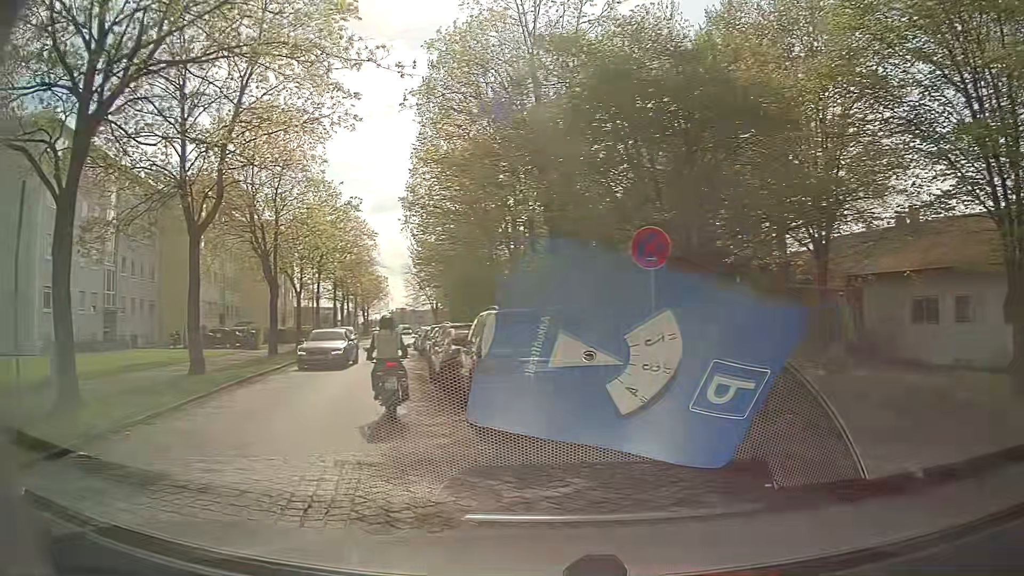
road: residential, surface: asphalt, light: Day
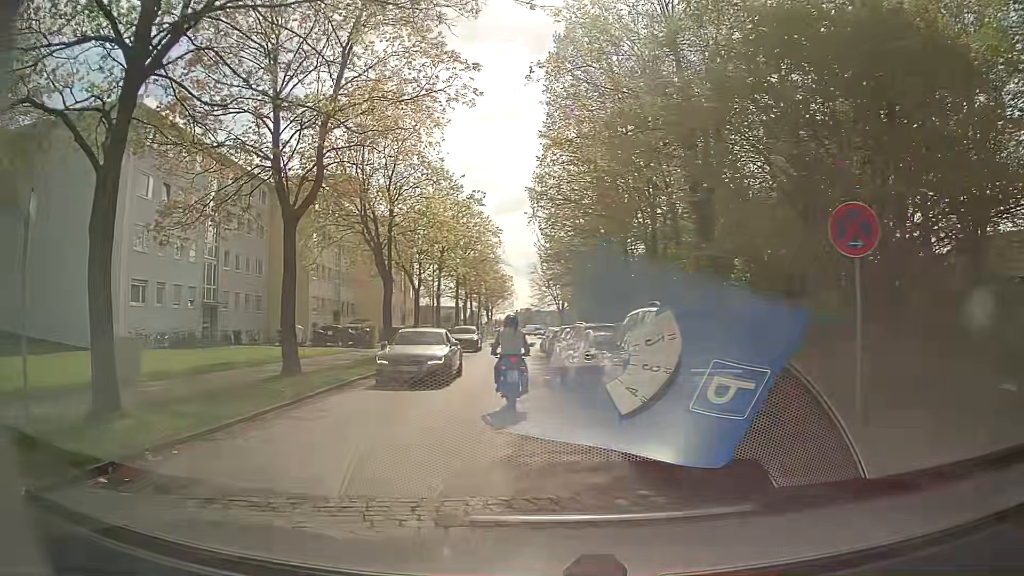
(-0.2, +2.3) m; -10°
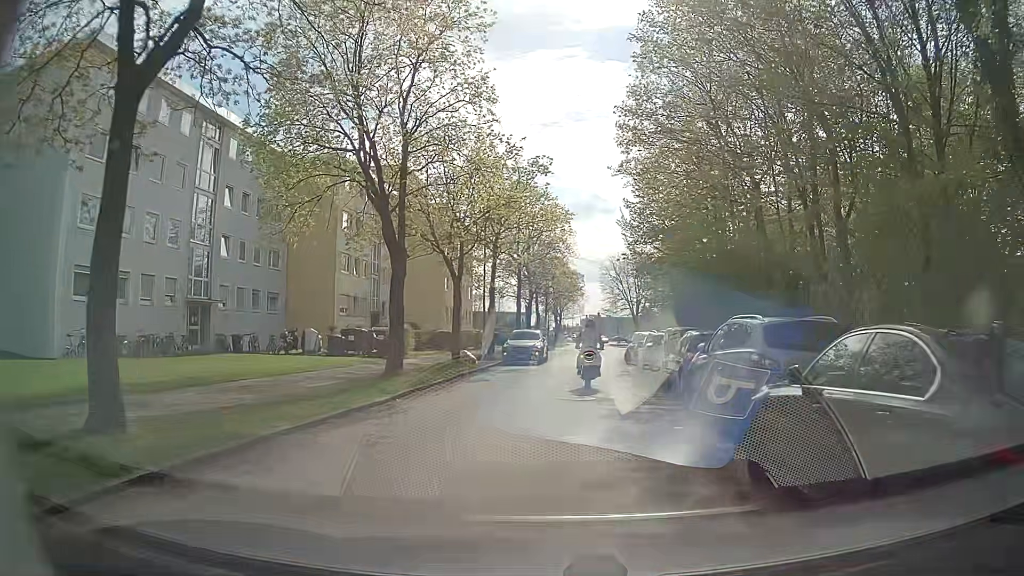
(-0.7, +10.2) m; -5°
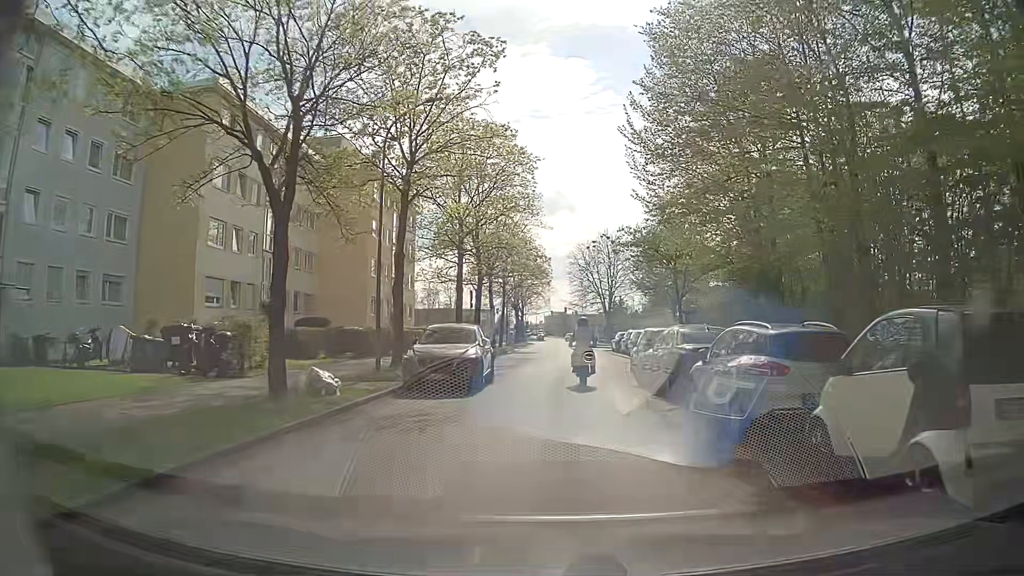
(+0.2, +14.5) m; +4°
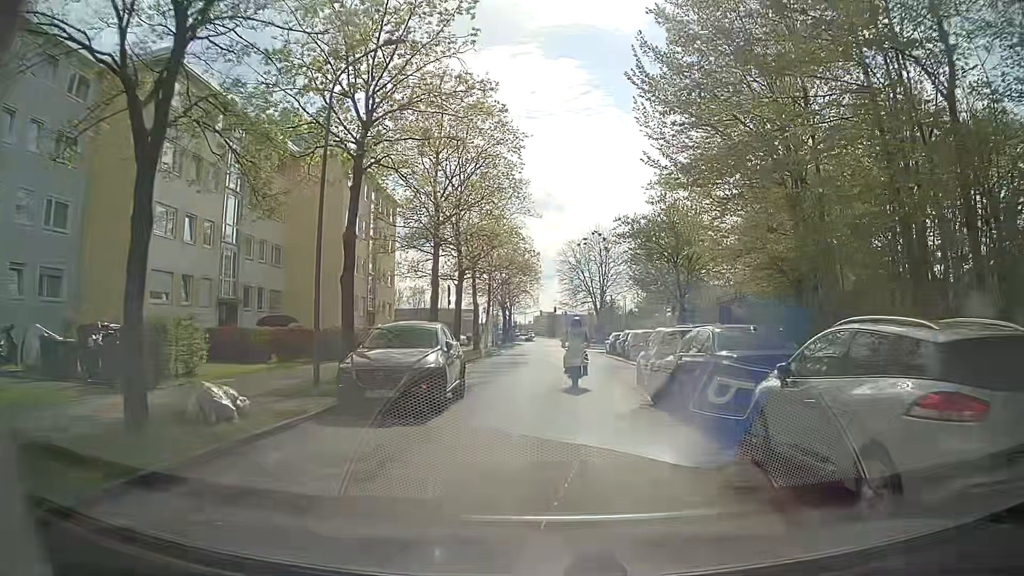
(0.0, +4.0) m; -1°
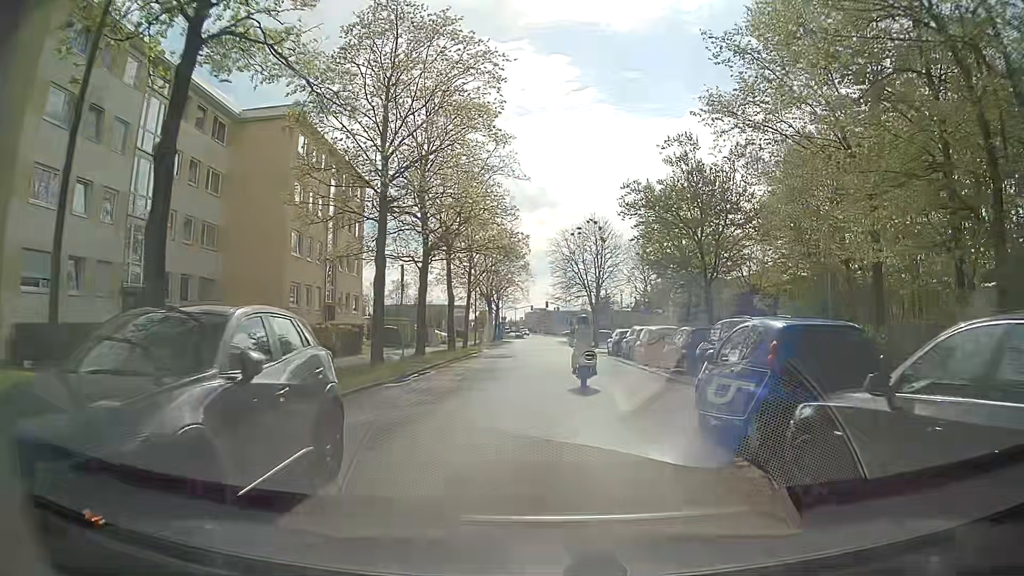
(+0.1, +7.9) m; 0°
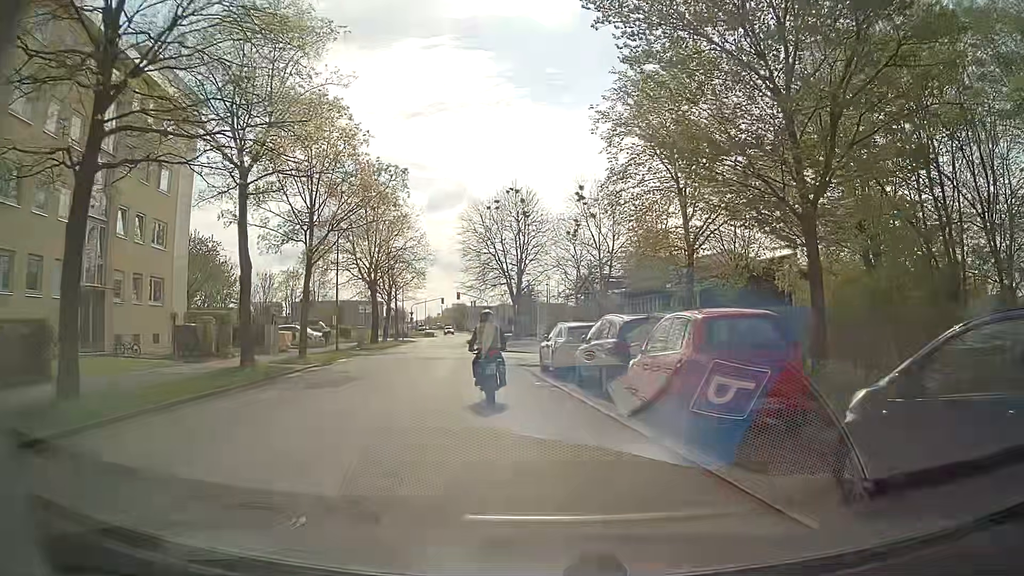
(+1.4, +18.1) m; +8°
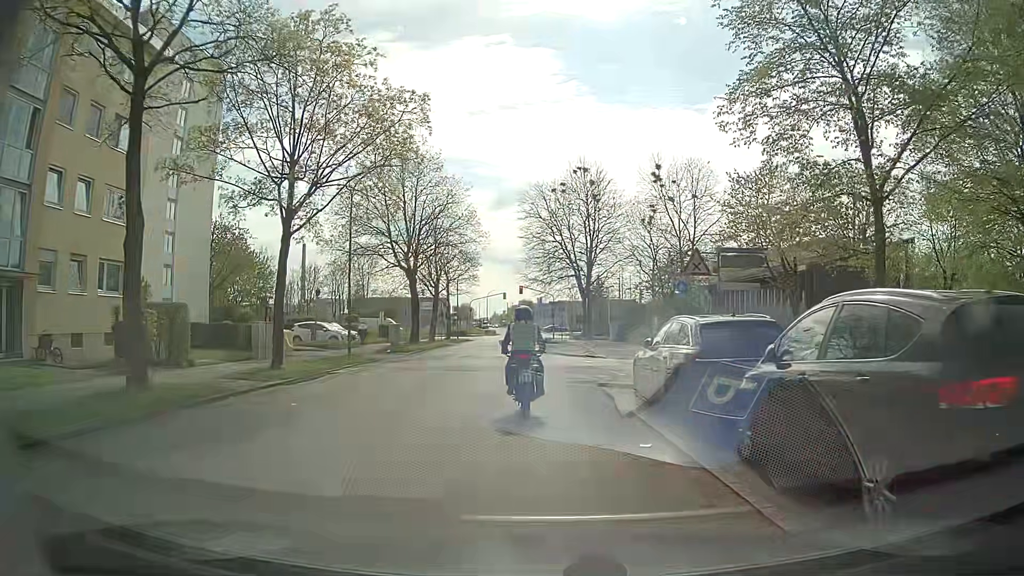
(-0.3, +8.8) m; -5°
